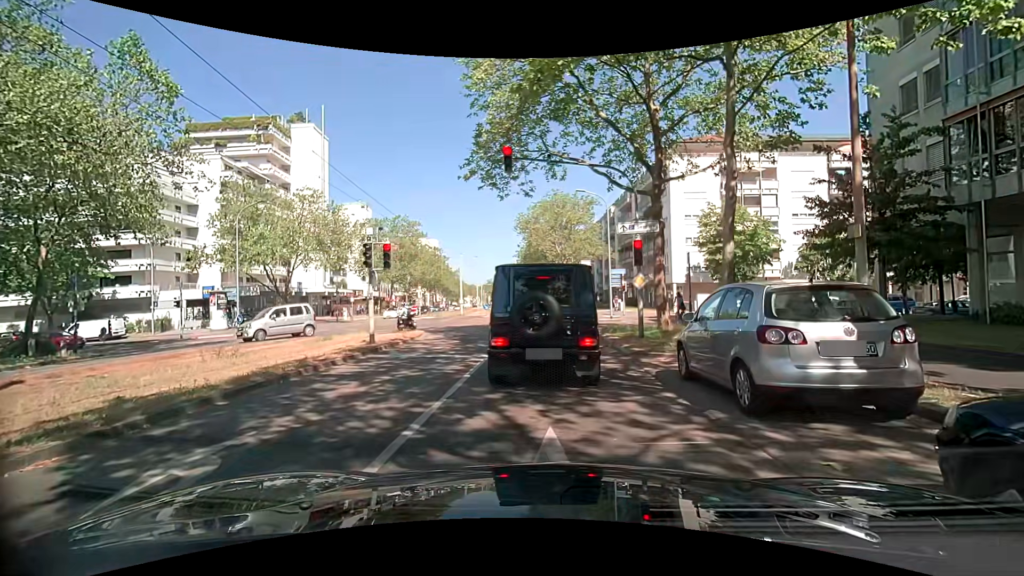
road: tertiary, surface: asphalt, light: Day
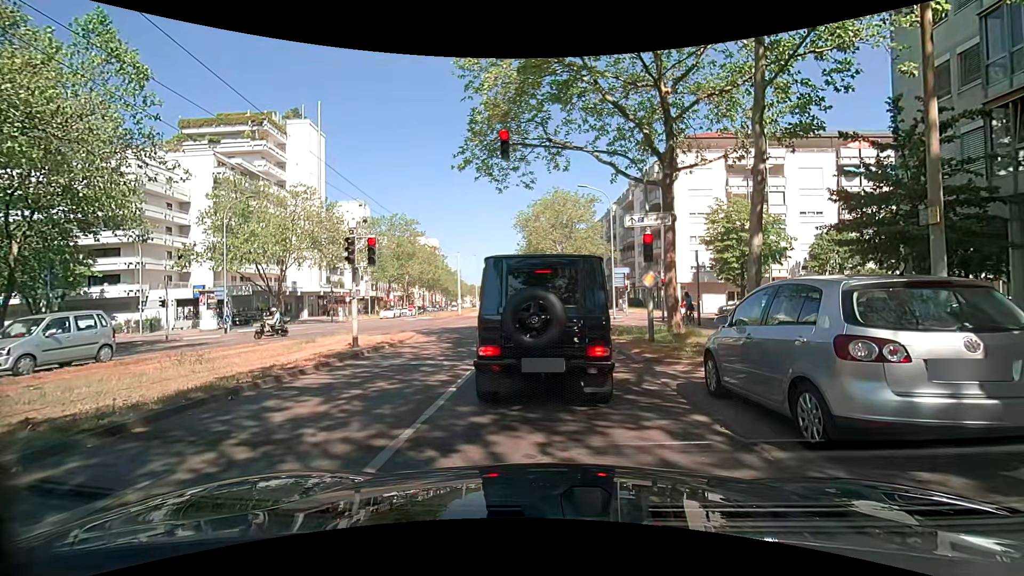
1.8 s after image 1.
(0.0, +1.4) m; 0°
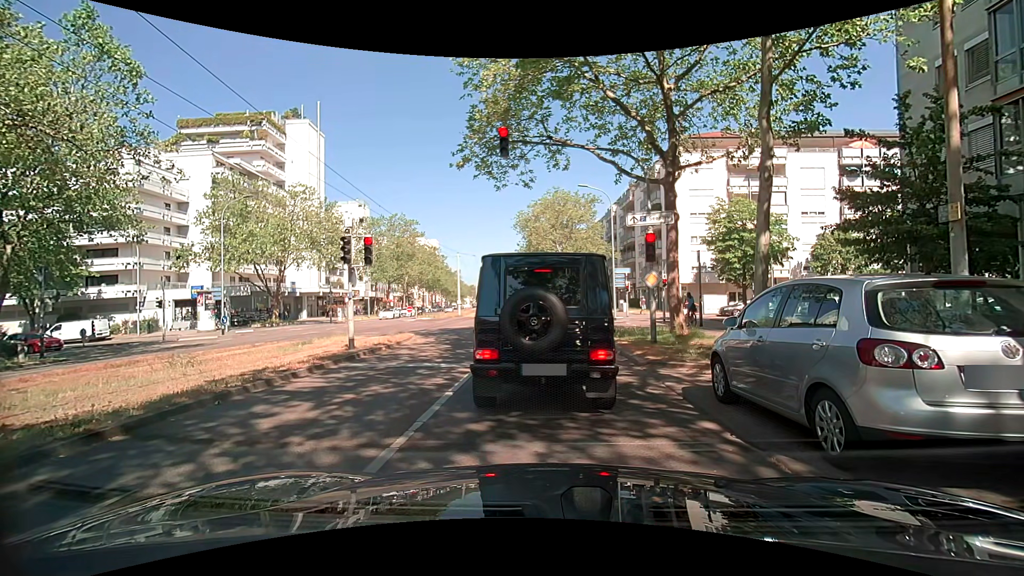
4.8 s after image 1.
(0.0, +0.4) m; 0°
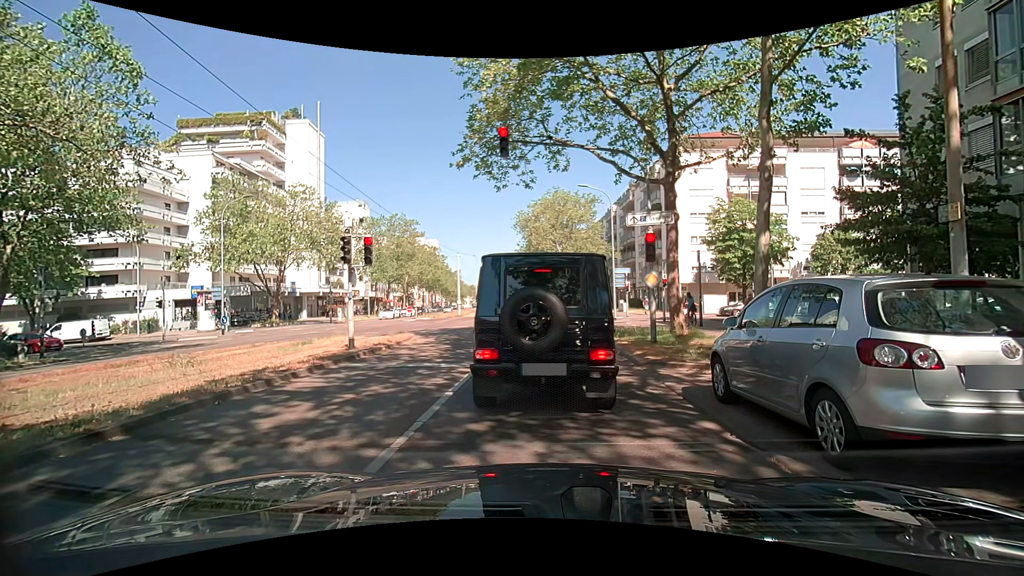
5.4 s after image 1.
(0.0, 0.0) m; 0°
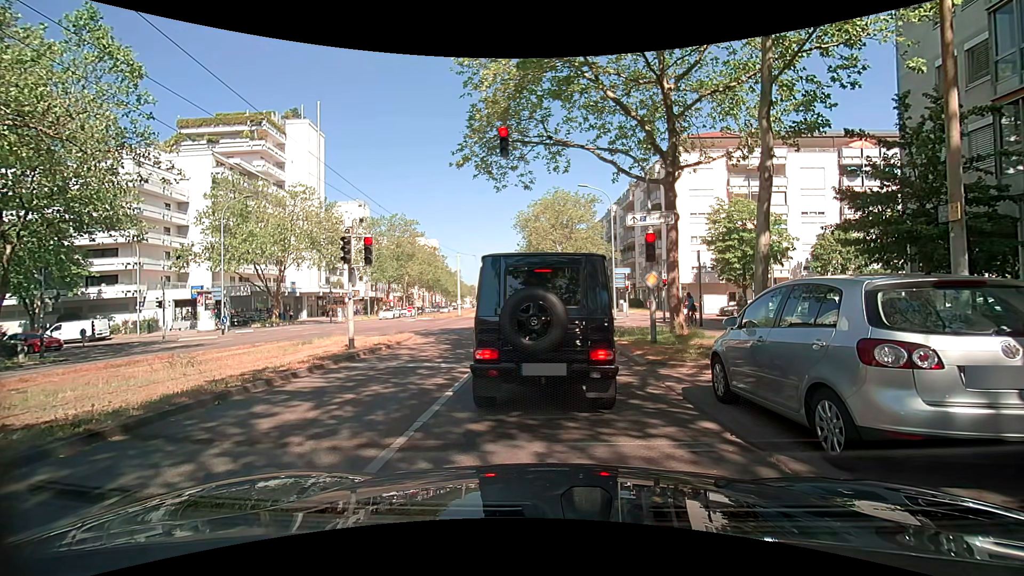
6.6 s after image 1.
(0.0, 0.0) m; 0°
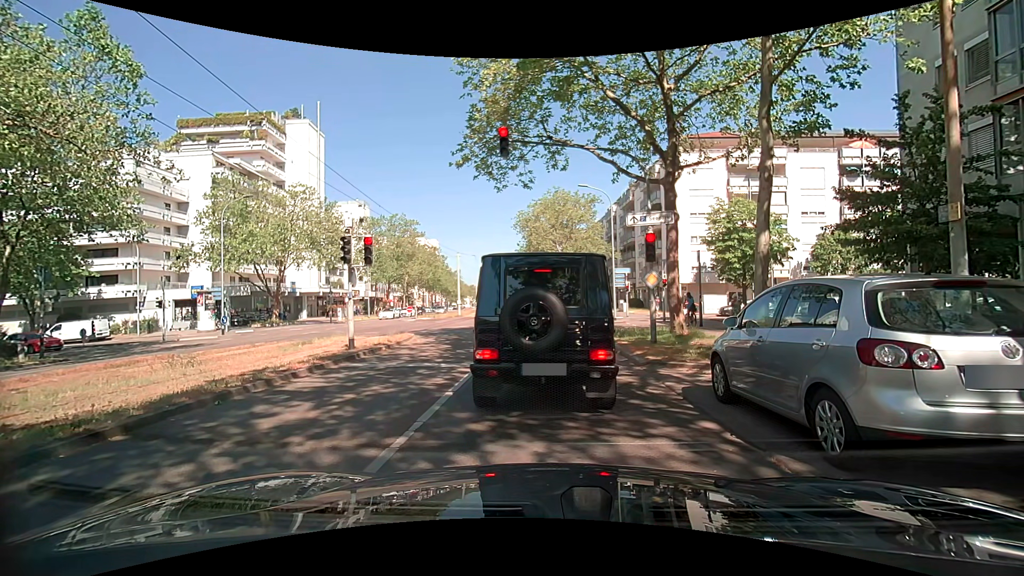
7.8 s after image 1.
(0.0, 0.0) m; 0°
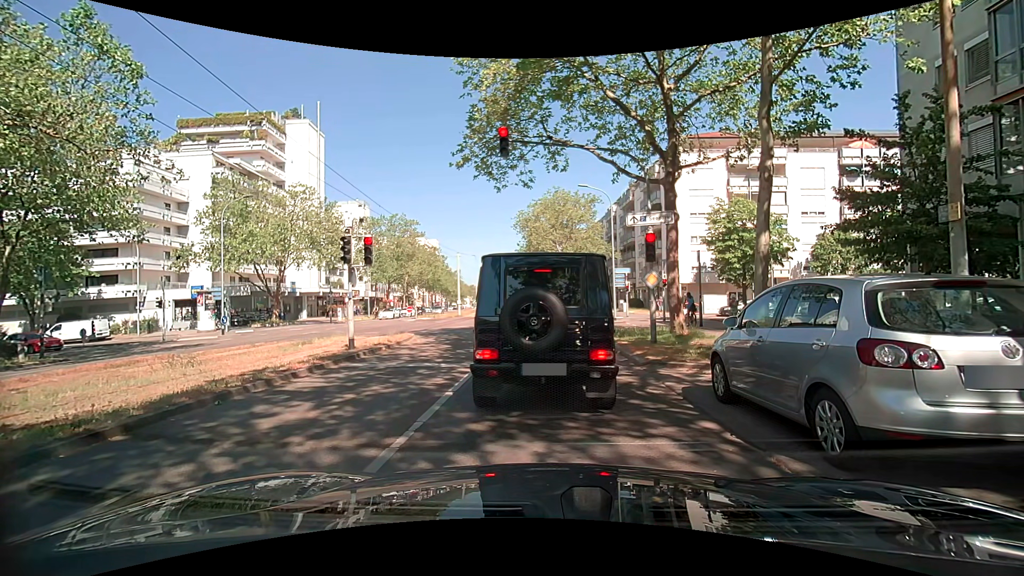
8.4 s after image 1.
(0.0, 0.0) m; 0°
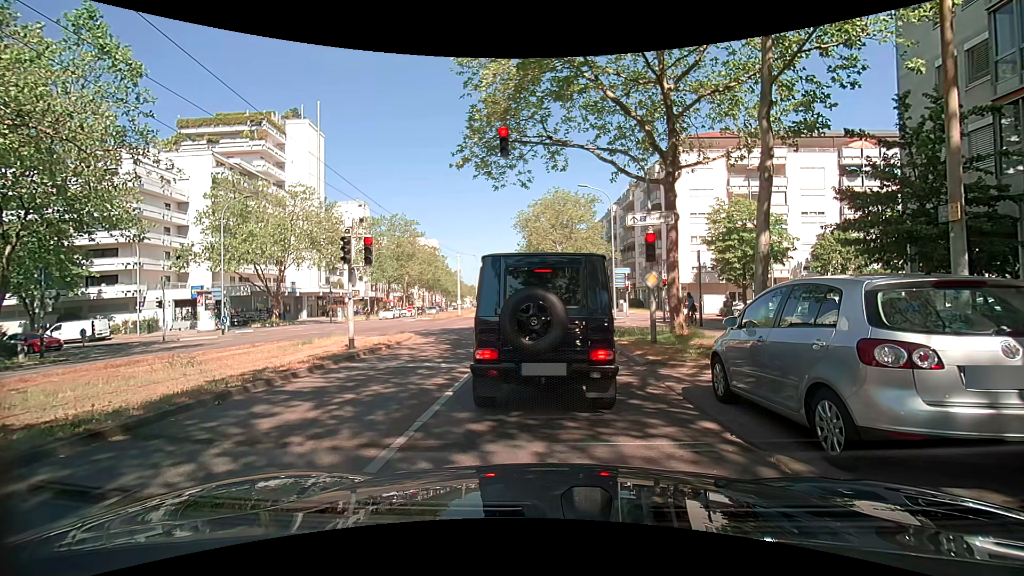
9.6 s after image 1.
(0.0, 0.0) m; 0°
